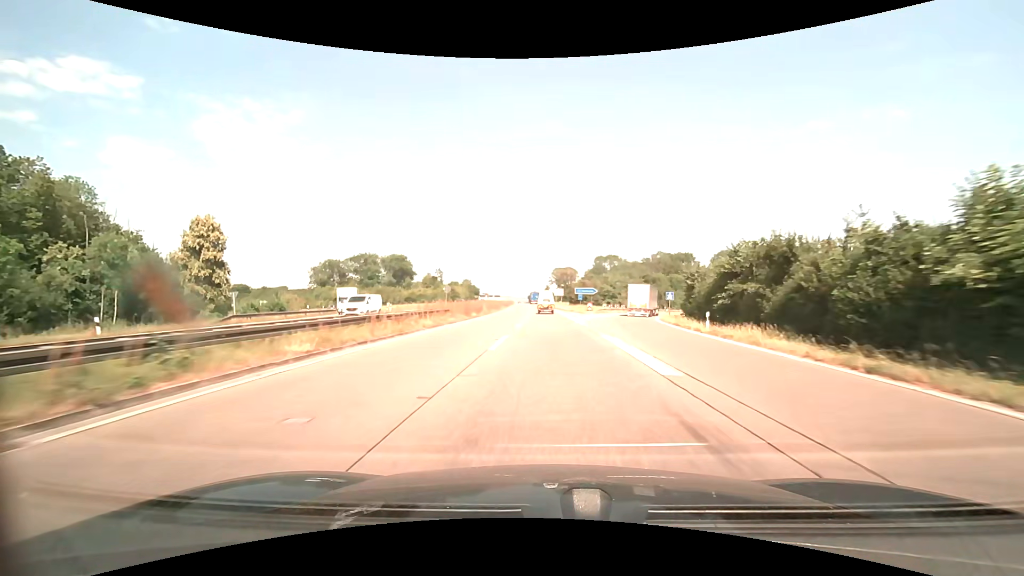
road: trunk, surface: asphalt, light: Day
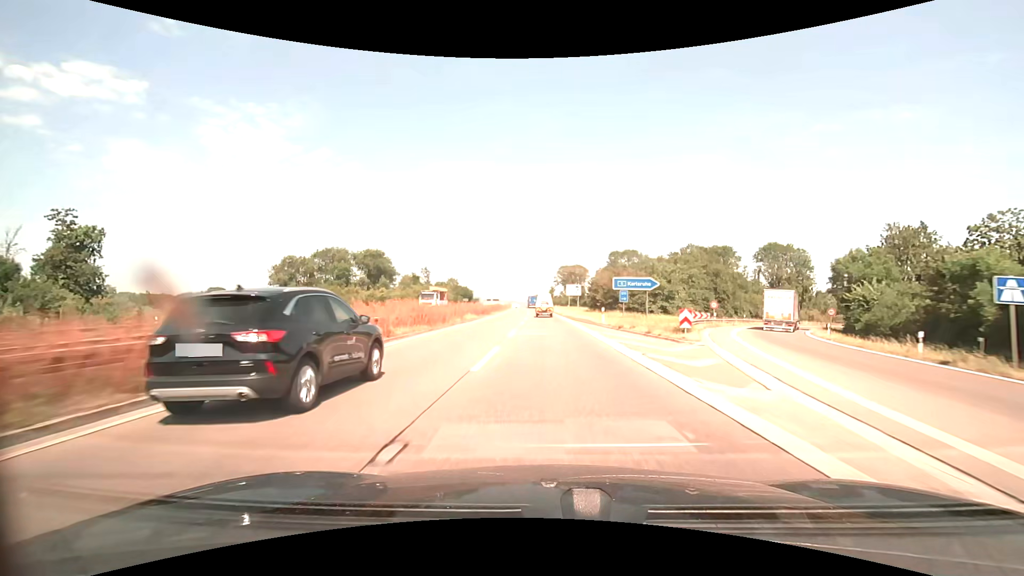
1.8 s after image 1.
(-0.1, +40.4) m; -1°
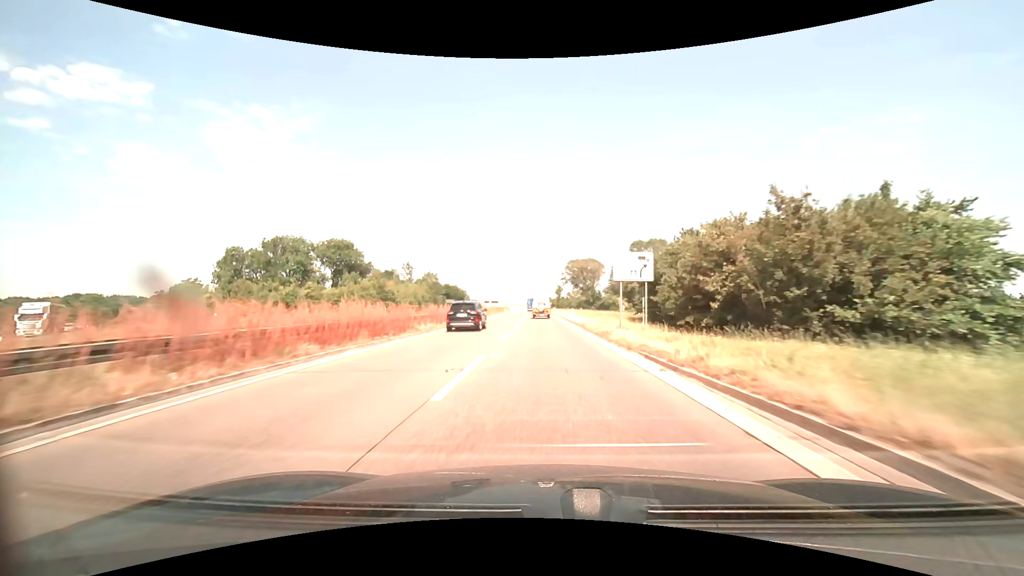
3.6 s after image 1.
(-0.1, +38.9) m; 0°
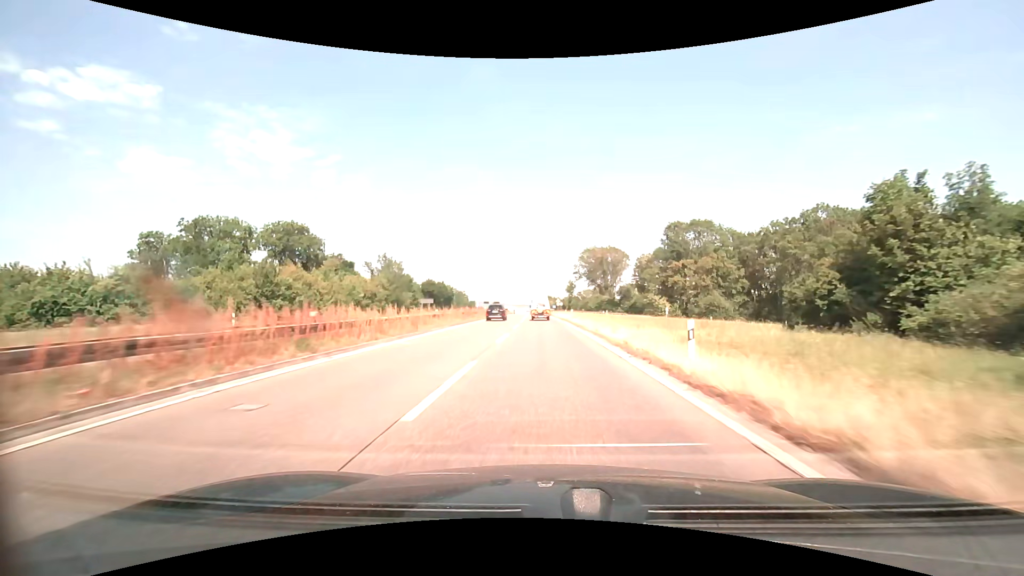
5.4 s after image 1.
(-0.3, +37.3) m; -1°
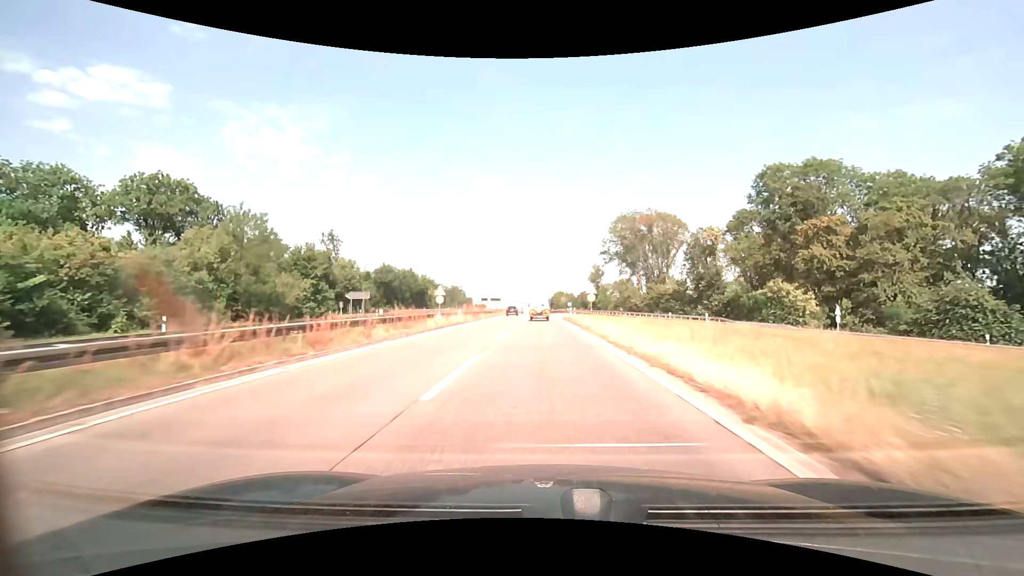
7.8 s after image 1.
(-0.4, +47.3) m; -1°
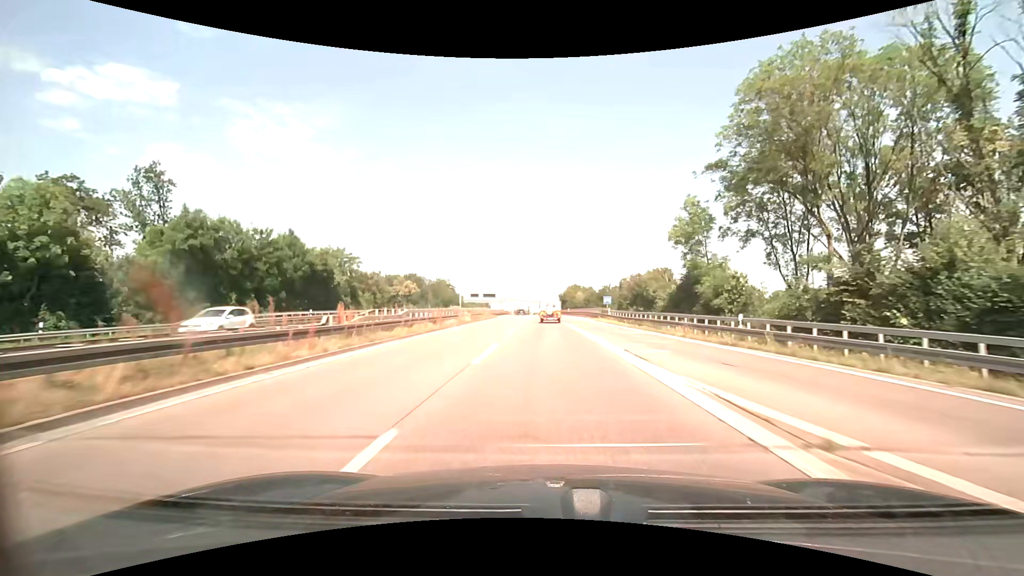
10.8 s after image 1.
(-0.5, +55.8) m; -1°
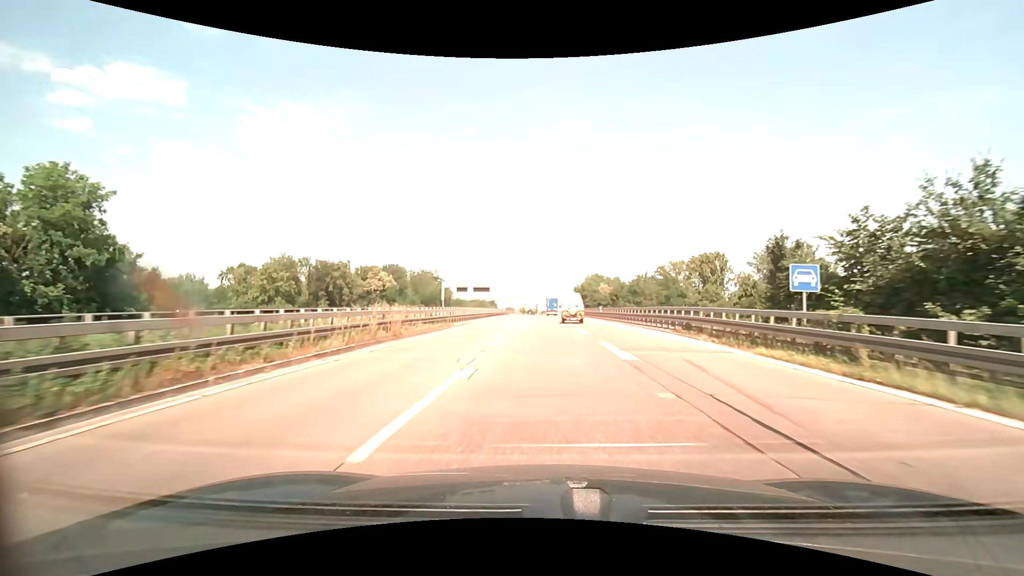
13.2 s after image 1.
(-0.4, +42.6) m; -1°
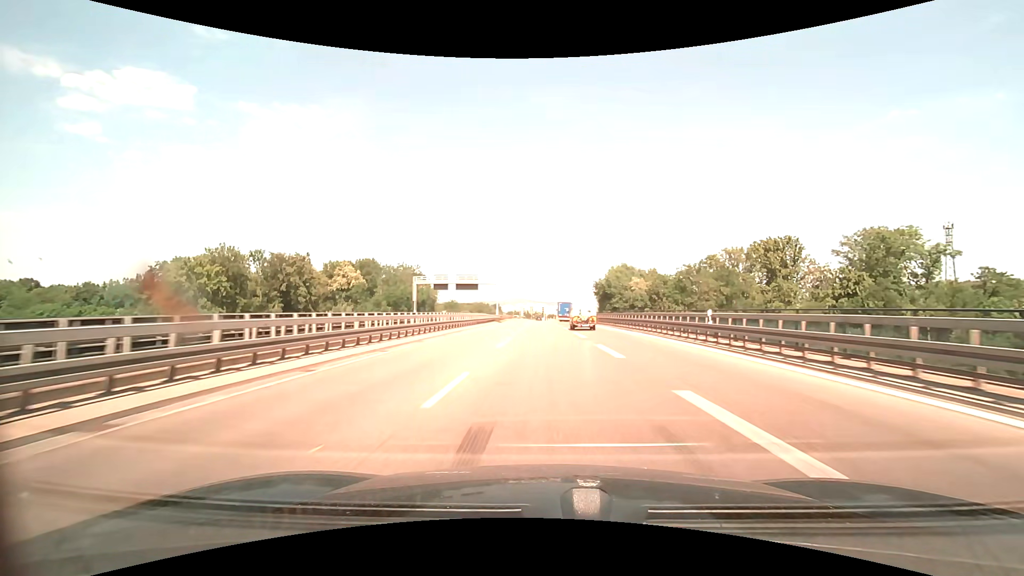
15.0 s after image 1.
(-0.3, +34.9) m; -1°
(0, +10) (0, +20) (0, +30) (0, +40) (-1, +50) (-1, +60) (-1, +70) (-1, +80) (-2, +90) (-2, +100) m
